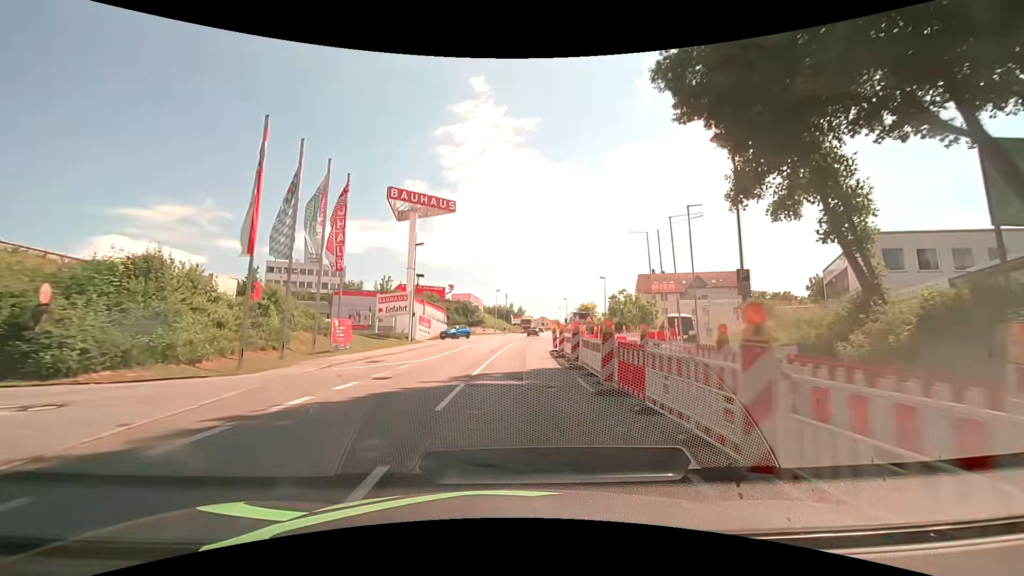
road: tertiary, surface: asphalt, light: Day
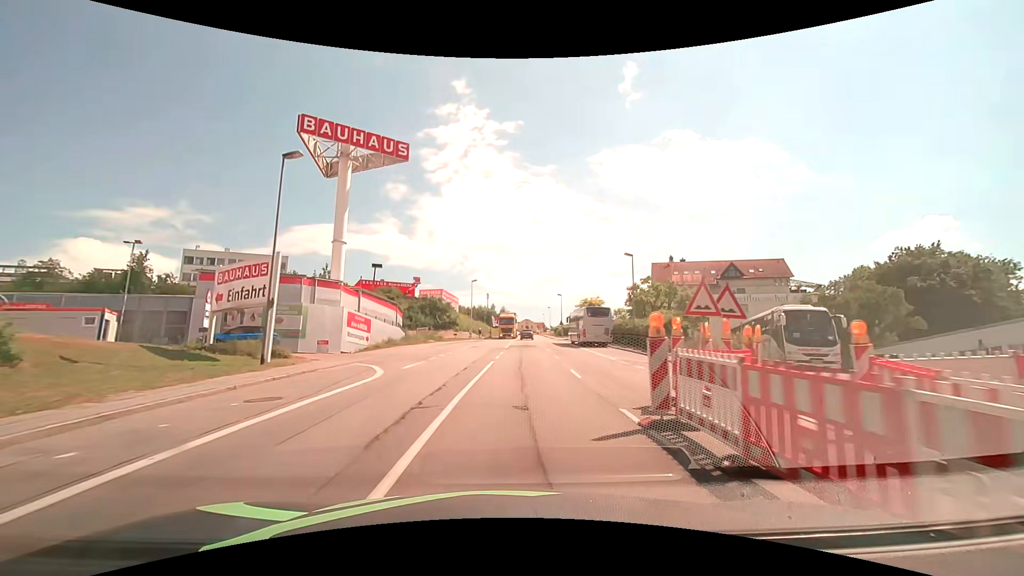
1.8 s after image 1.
(+0.4, +23.2) m; +2°
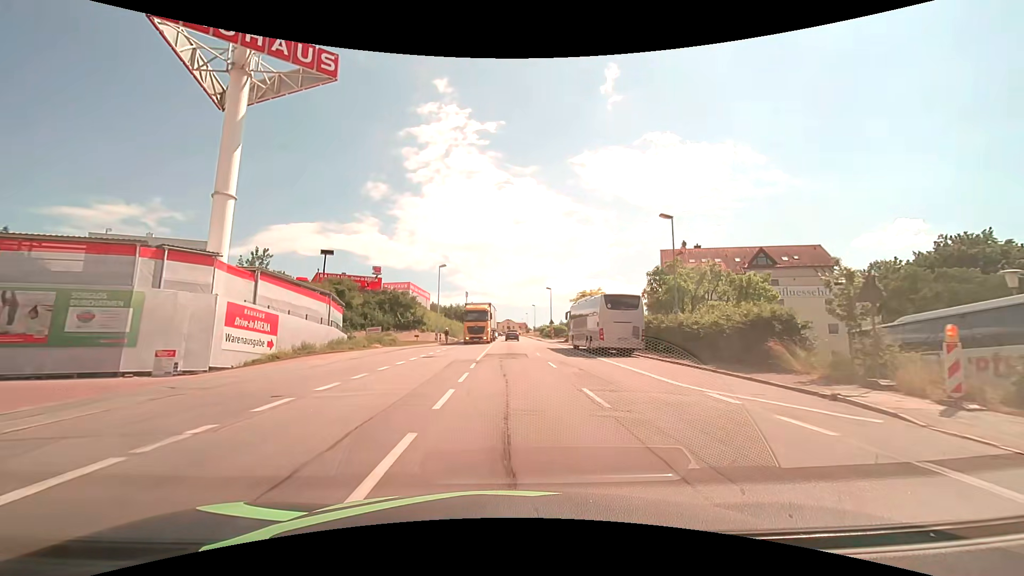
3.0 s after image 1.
(+0.3, +15.5) m; +2°
(0, +10) (0, +20) (0, +30) (0, +40) (0, +50) (0, +60) (0, +70) (0, +80) (0, +90) (0, +100) m
